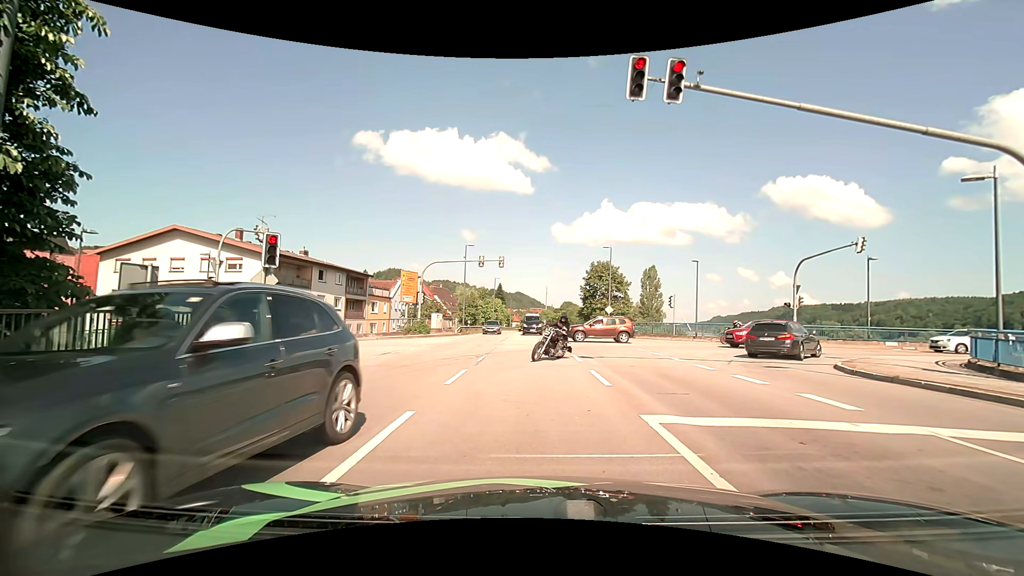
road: primary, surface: asphalt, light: Day
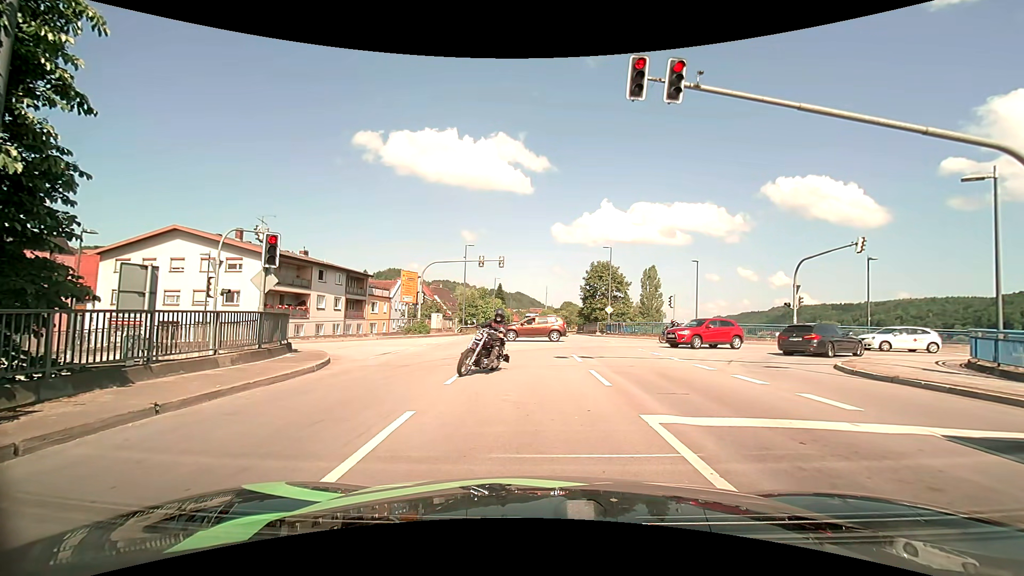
(0.0, 0.0) m; 0°
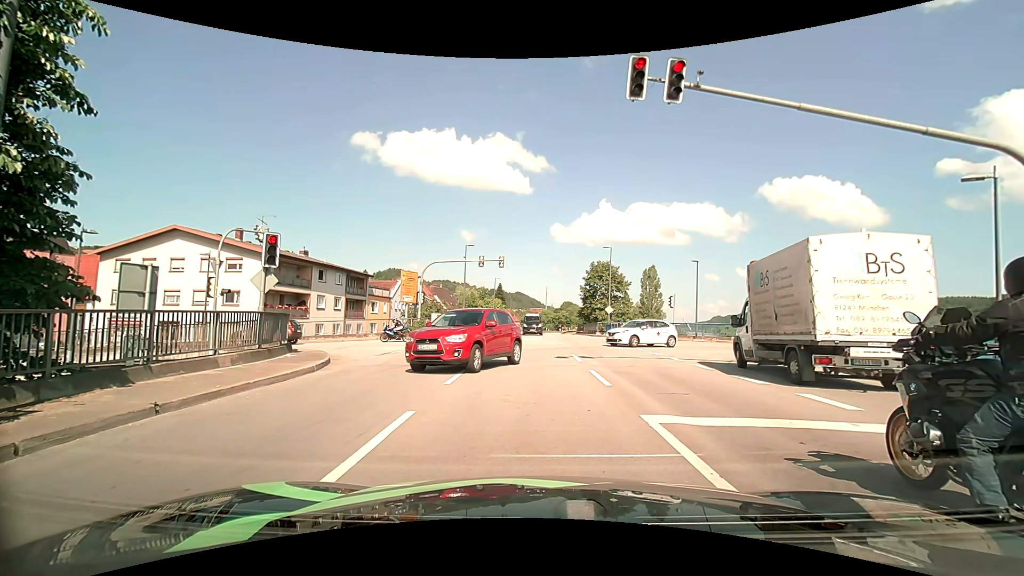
(0.0, 0.0) m; 0°
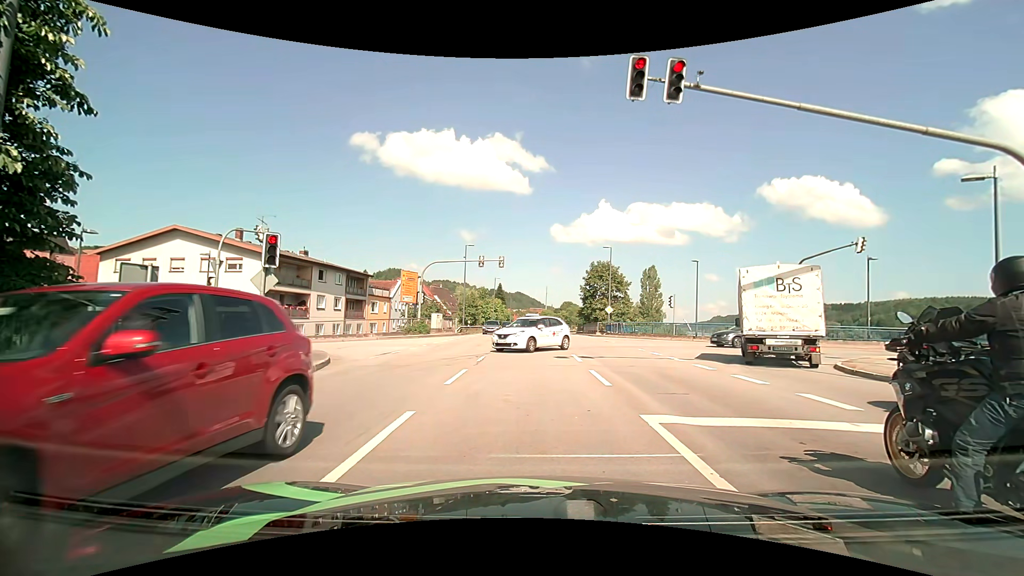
(0.0, 0.0) m; 0°
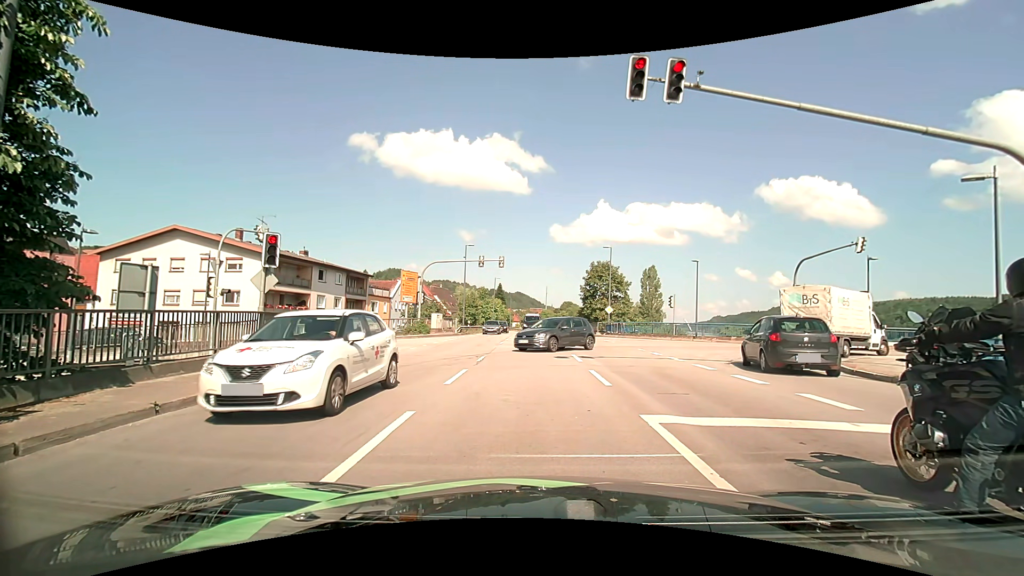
(0.0, 0.0) m; 0°
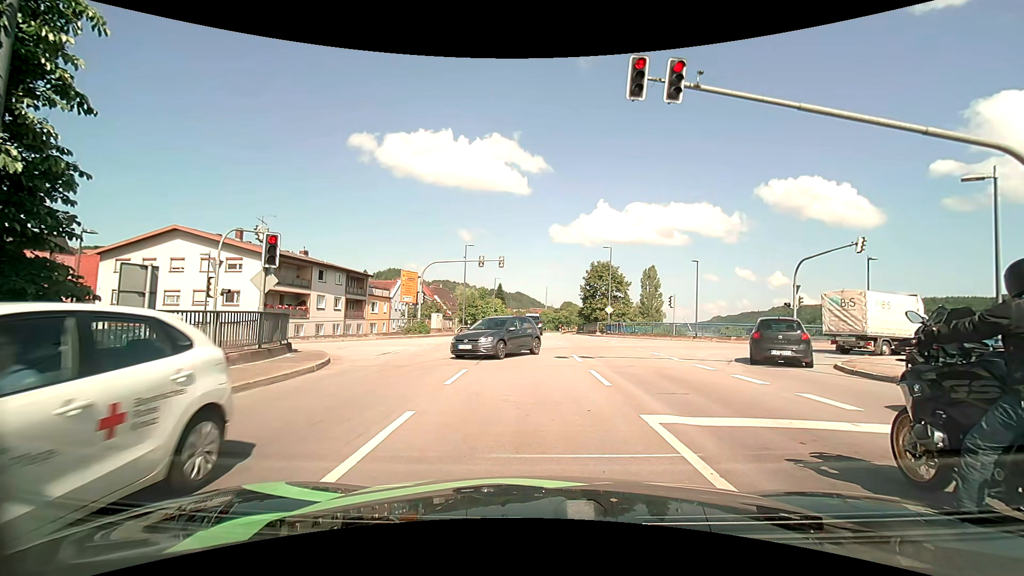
(0.0, 0.0) m; 0°
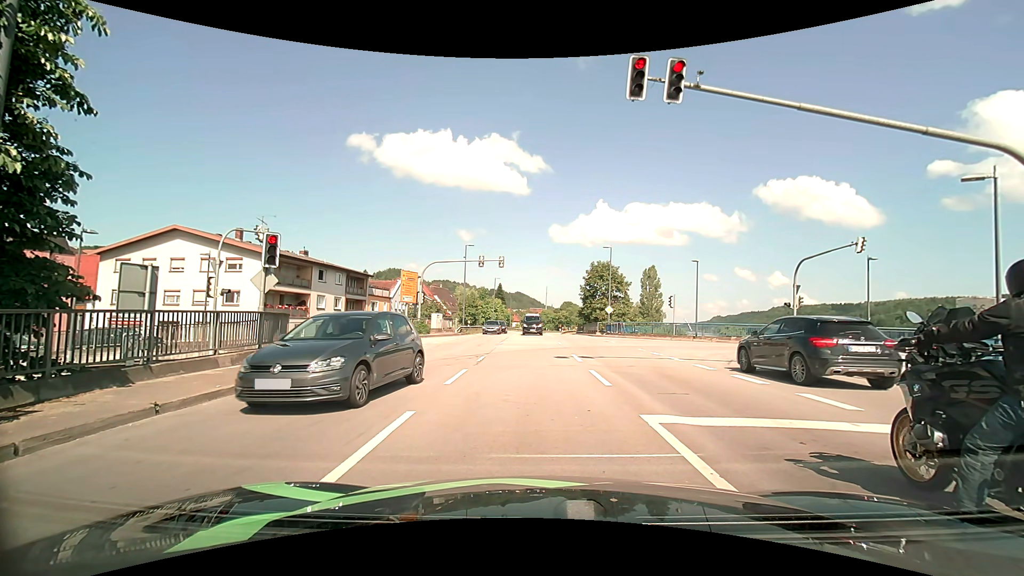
(0.0, 0.0) m; 0°
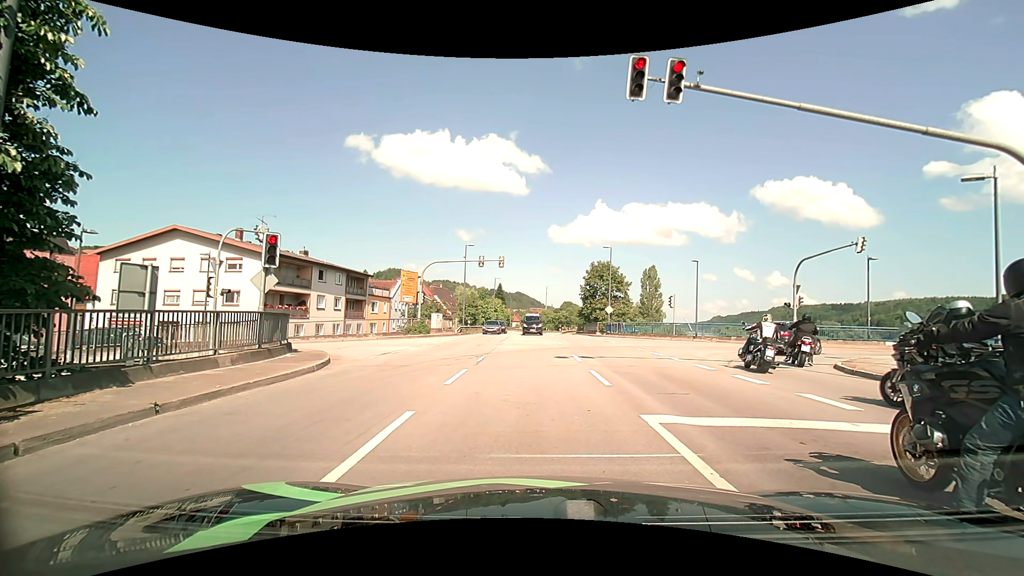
(0.0, 0.0) m; 0°
(0, +10) (-1, +20) (-5, +29) (-13, +33) (-23, +34) (-33, +33) (-43, +33) (-53, +33) (-63, +32) (-73, +32) m
